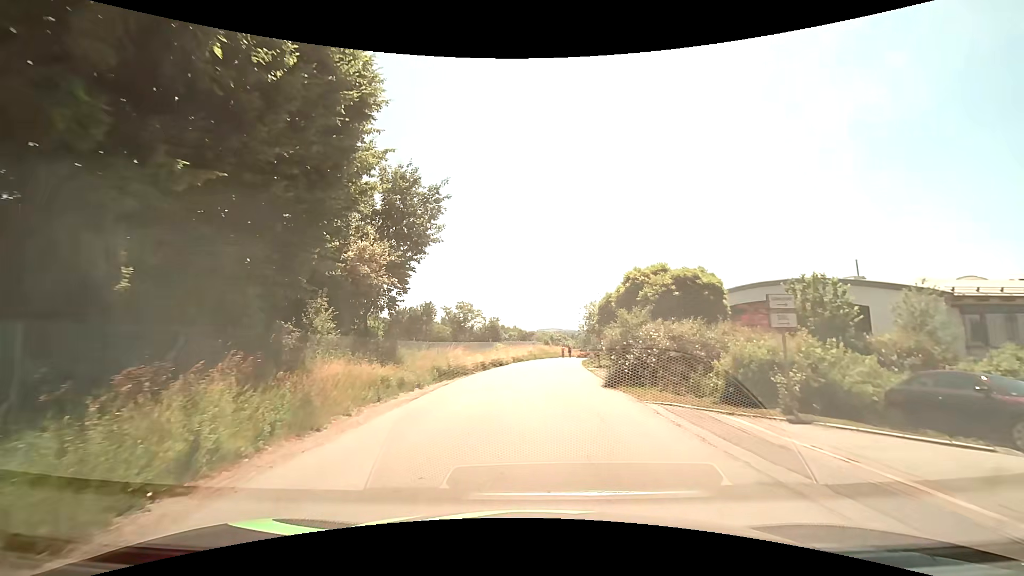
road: tertiary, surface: asphalt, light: Day
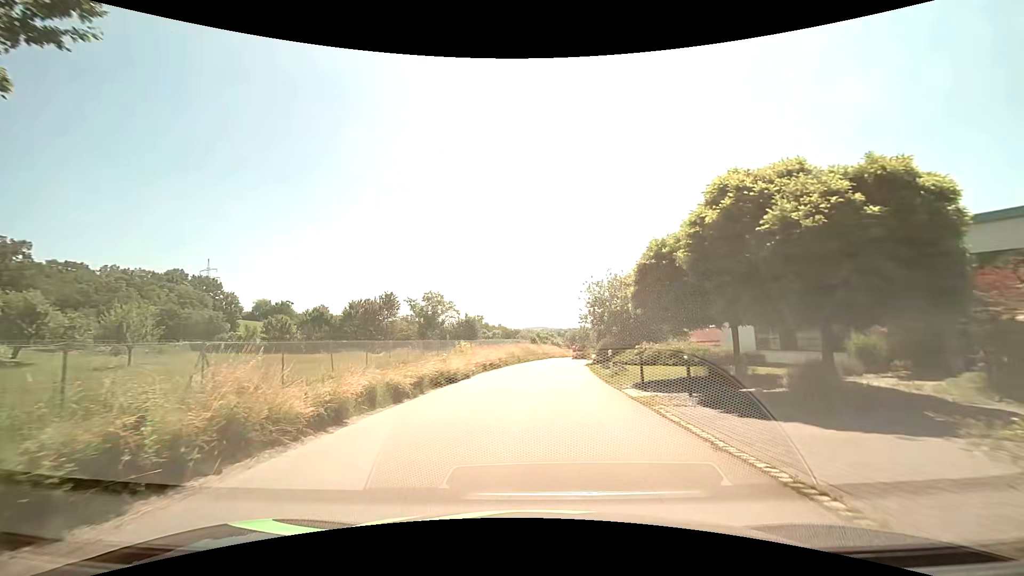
(+0.4, +15.9) m; +2°
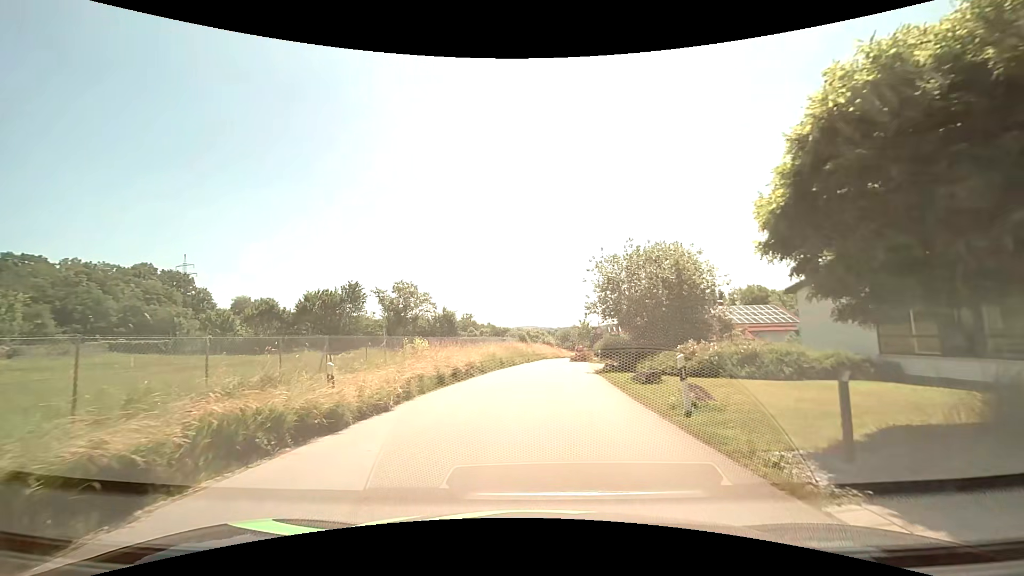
(0.0, +10.8) m; 0°
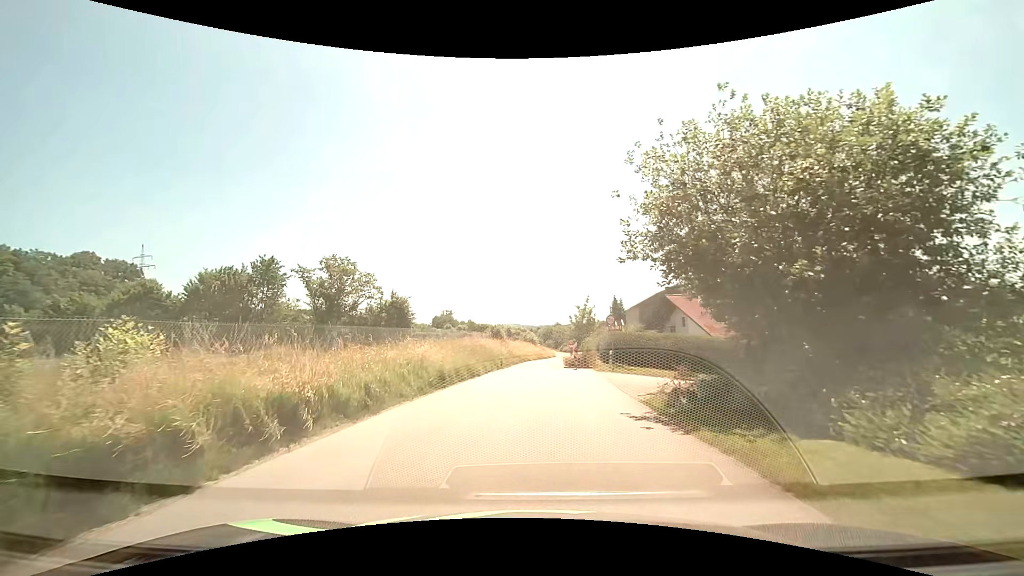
(+0.5, +16.0) m; +2°
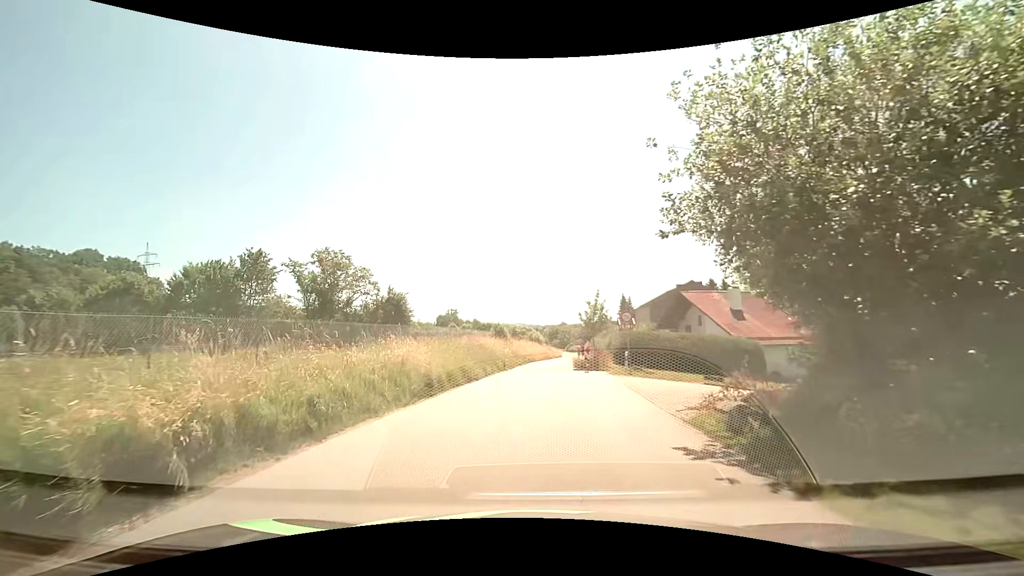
(0.0, +3.0) m; -1°
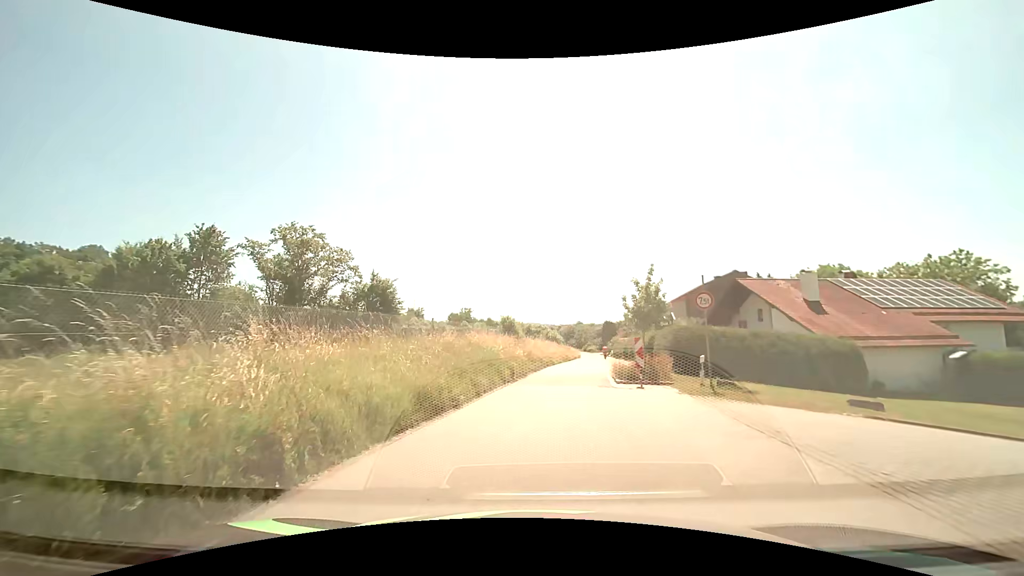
(-0.1, +9.1) m; -1°
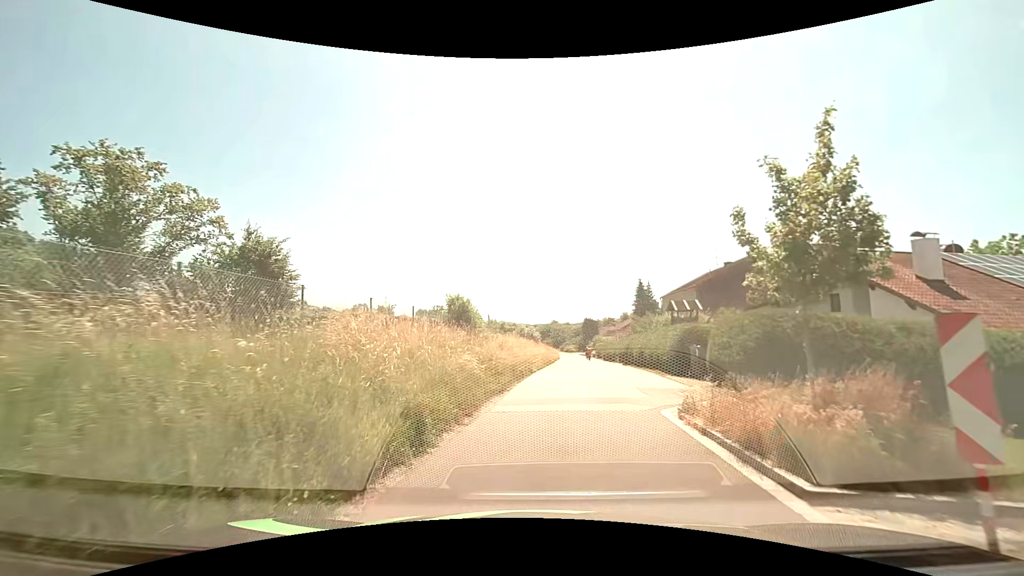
(+0.1, +13.3) m; +2°
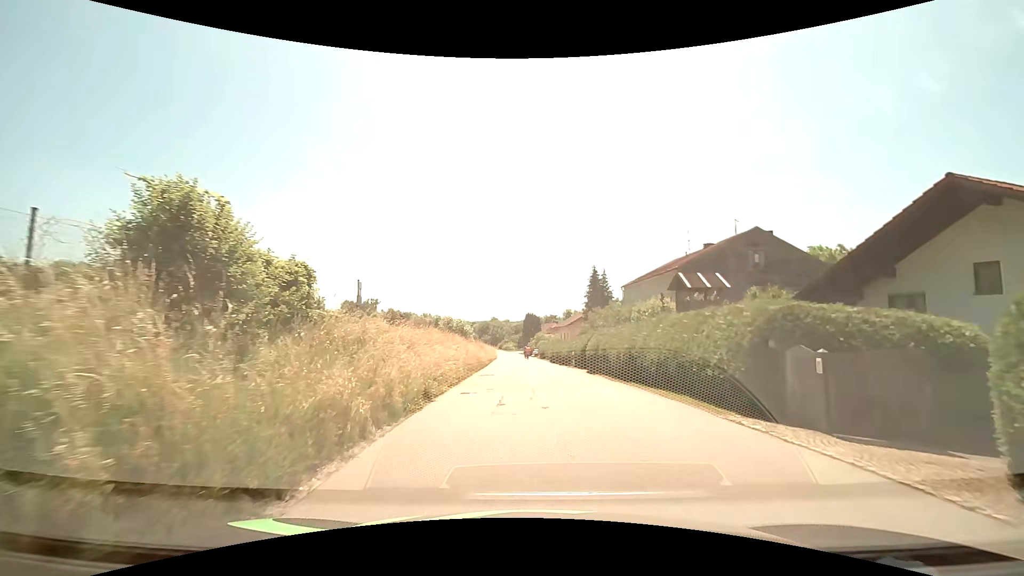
(+0.7, +13.3) m; +8°
(+1, +10) (+1, +20) (+1, +30) (0, +40) (0, +50) (-1, +60) (-1, +70) (-2, +80) (-3, +90) (-4, +100) m
